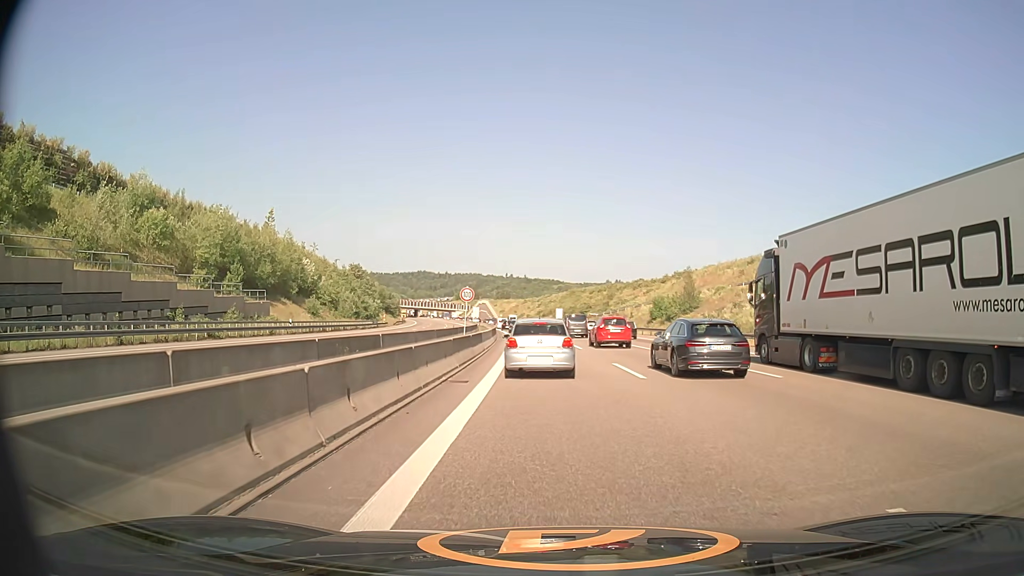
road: motorway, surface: asphalt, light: Day
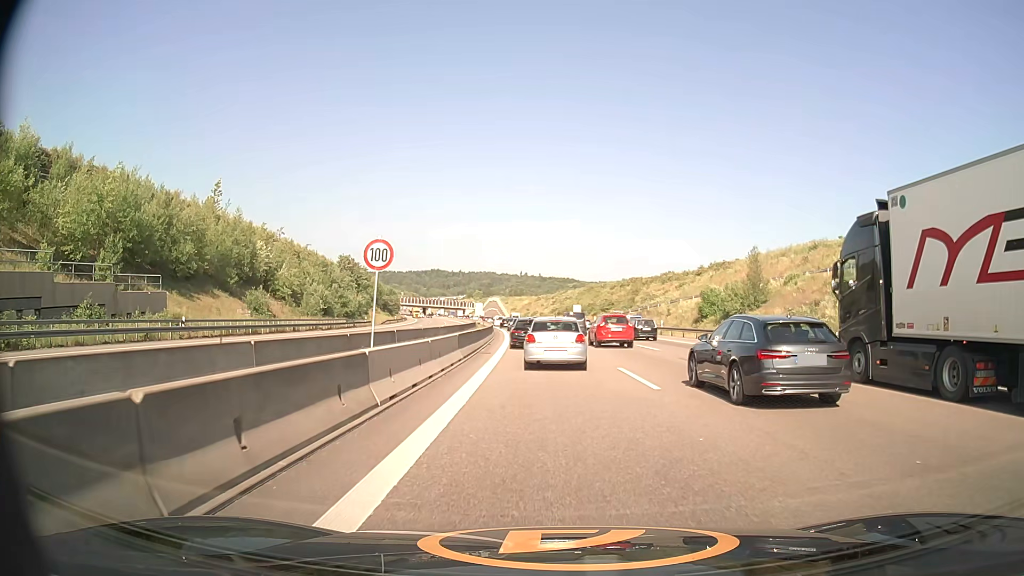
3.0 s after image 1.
(-0.2, +21.1) m; -1°
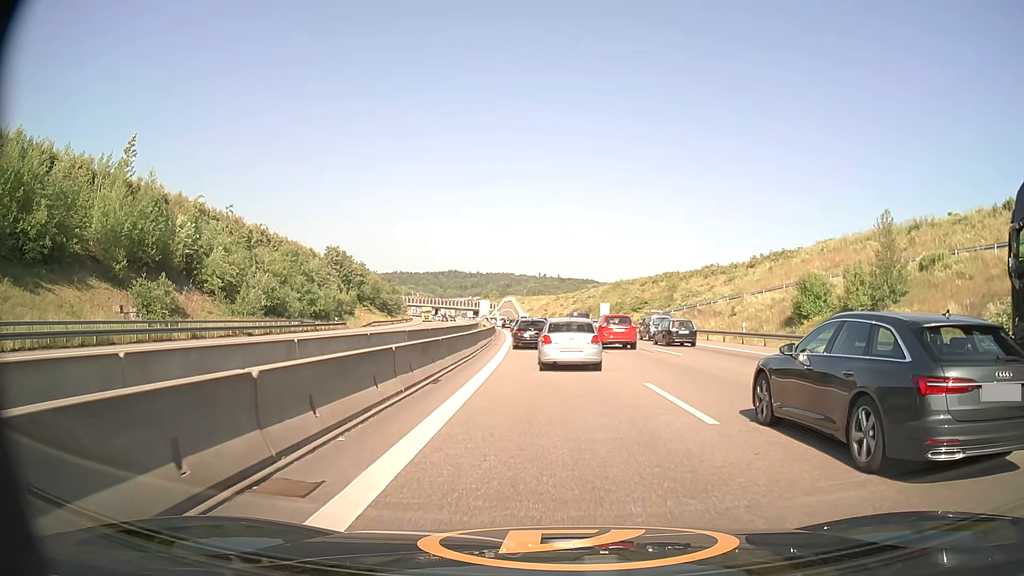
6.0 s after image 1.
(-0.4, +22.2) m; -2°
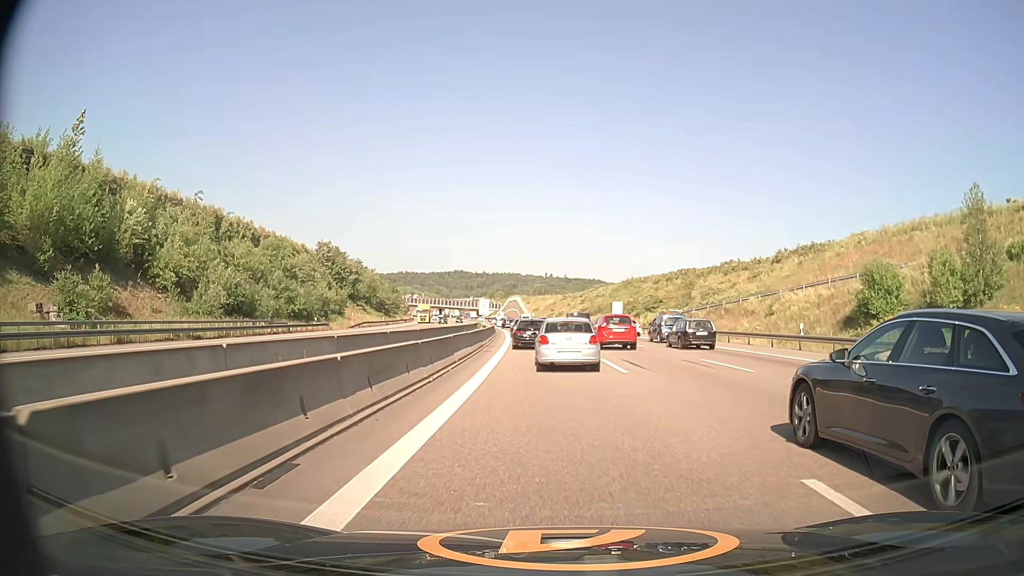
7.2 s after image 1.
(0.0, +9.2) m; 0°
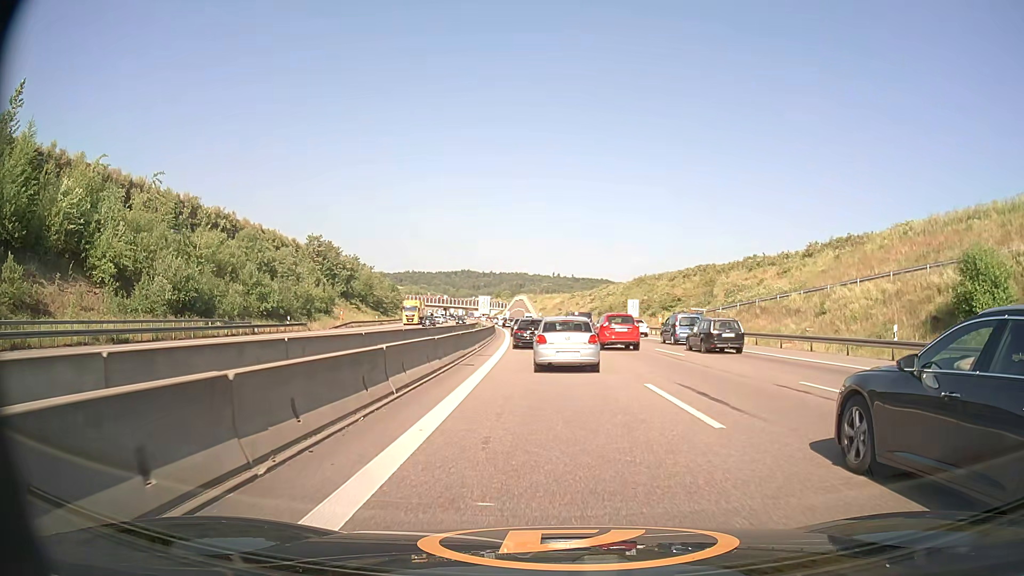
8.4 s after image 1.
(-0.1, +9.3) m; -1°
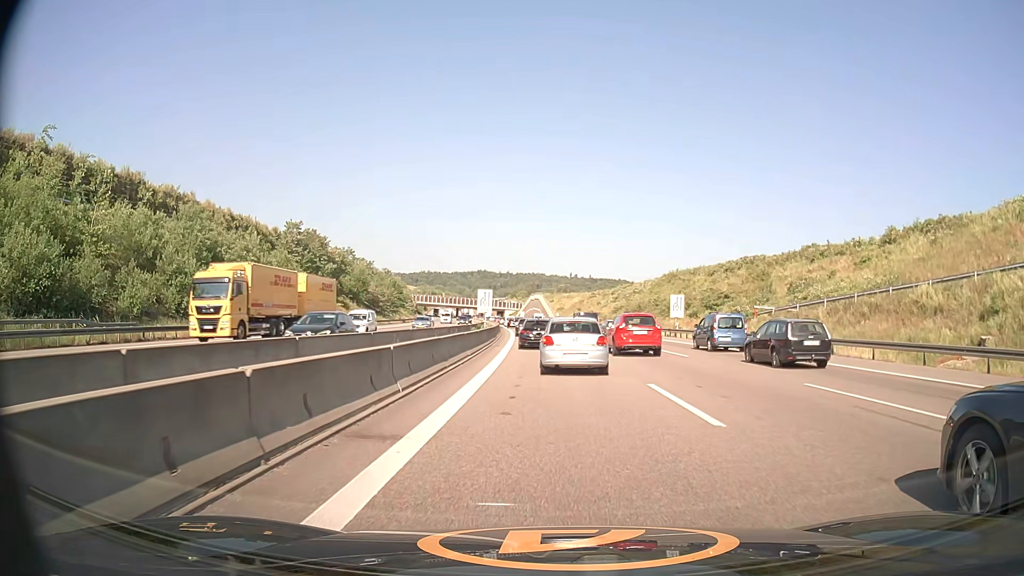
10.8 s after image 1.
(-0.2, +17.7) m; -1°
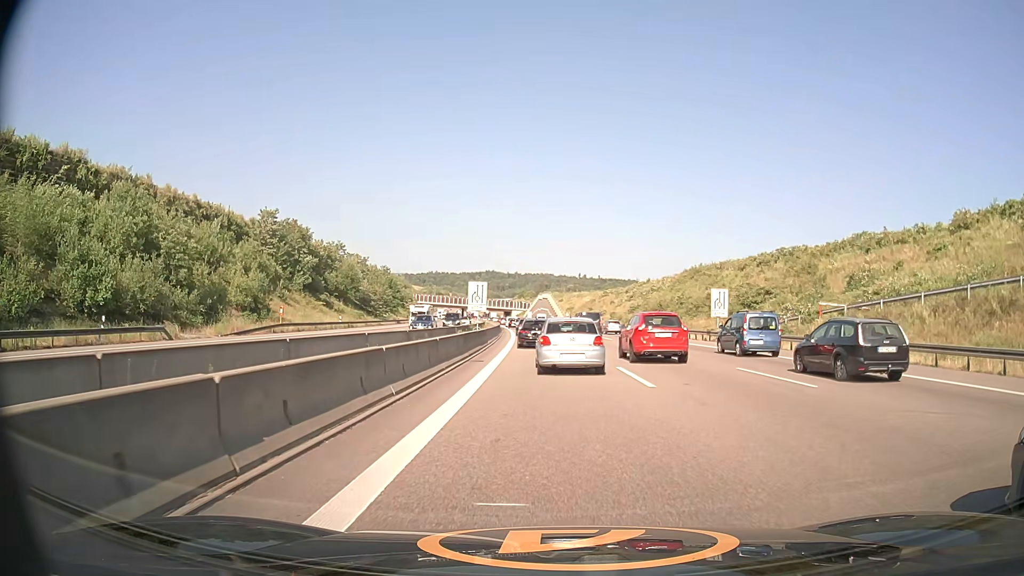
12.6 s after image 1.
(-0.1, +12.7) m; -1°
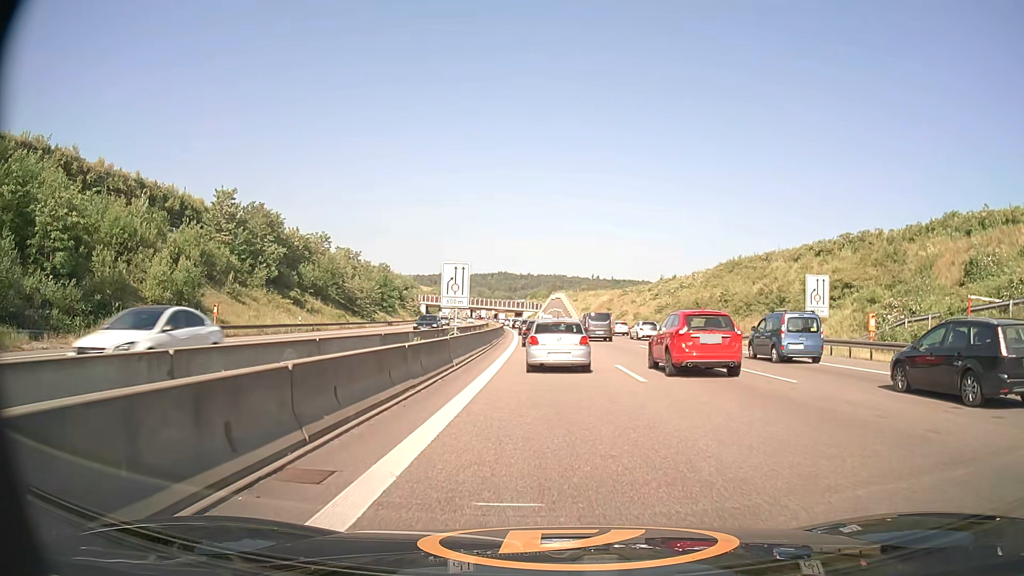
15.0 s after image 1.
(-0.1, +16.5) m; -1°
(0, +10) (0, +20) (0, +30) (-1, +40) (-1, +50) (-2, +60) (-2, +70) (-3, +80) (-4, +90) (-4, +100) m
